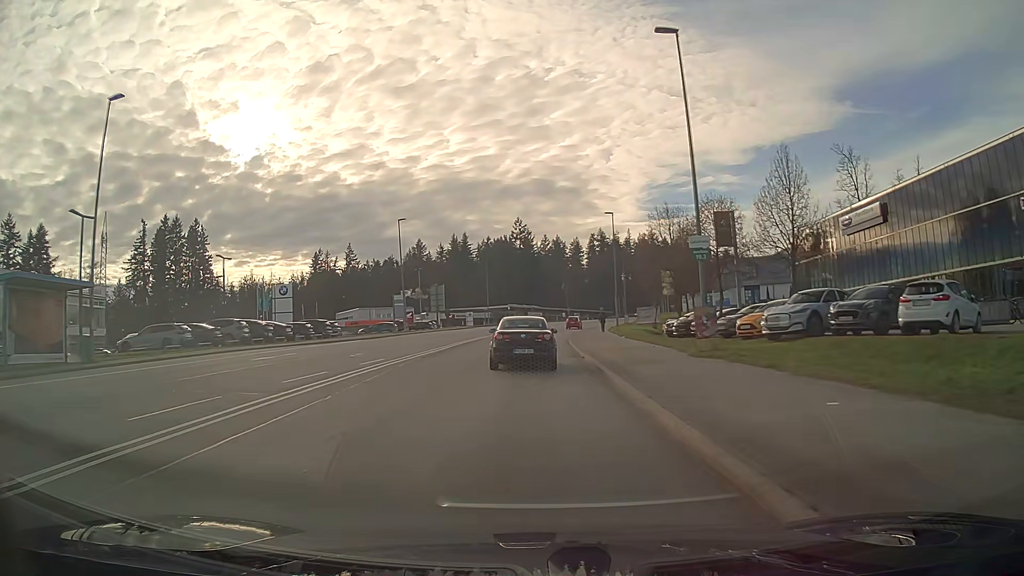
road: secondary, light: Day
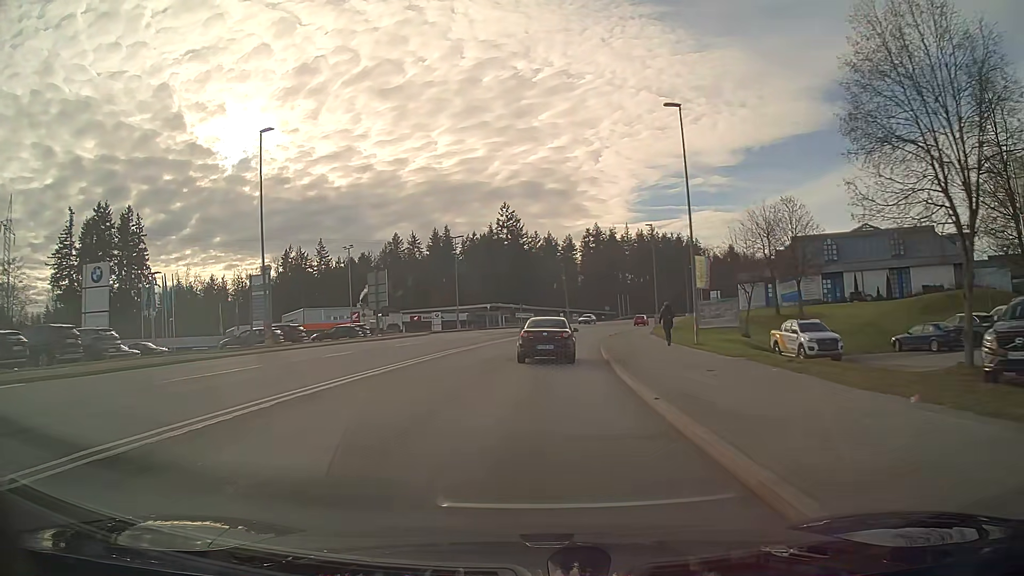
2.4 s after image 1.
(+0.2, +31.2) m; +1°
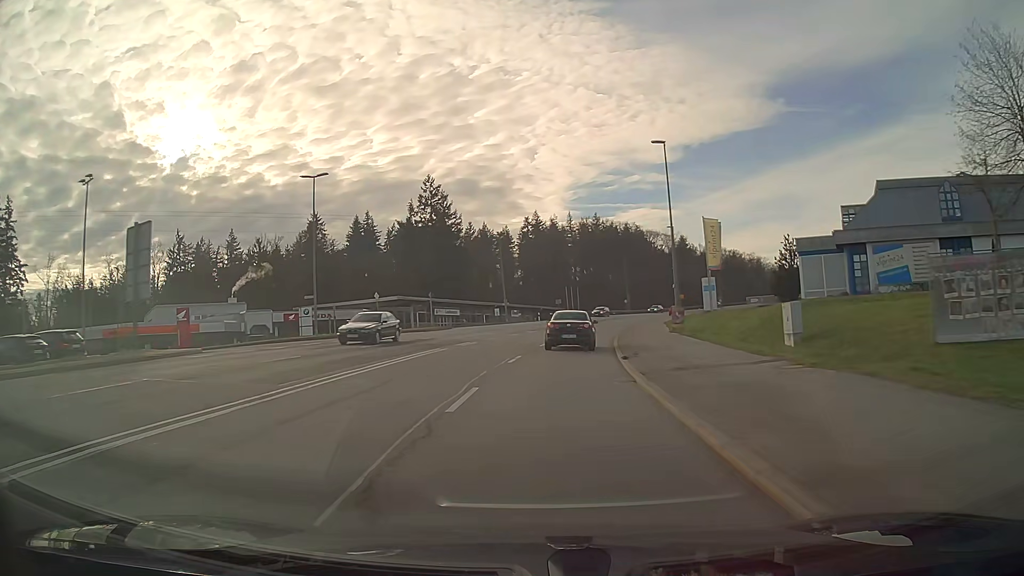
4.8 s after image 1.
(+1.4, +32.1) m; +6°
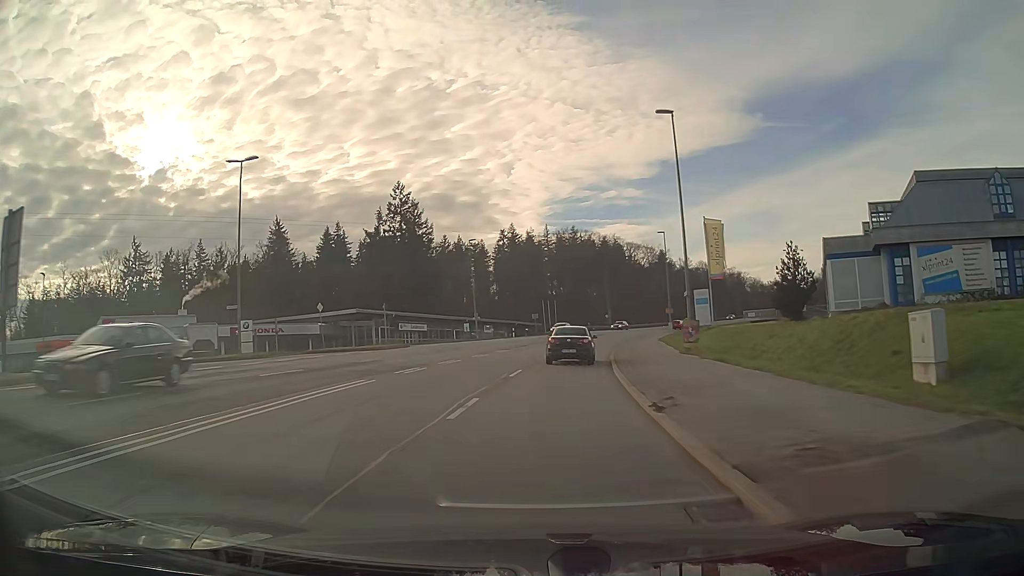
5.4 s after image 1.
(+0.1, +8.2) m; +2°
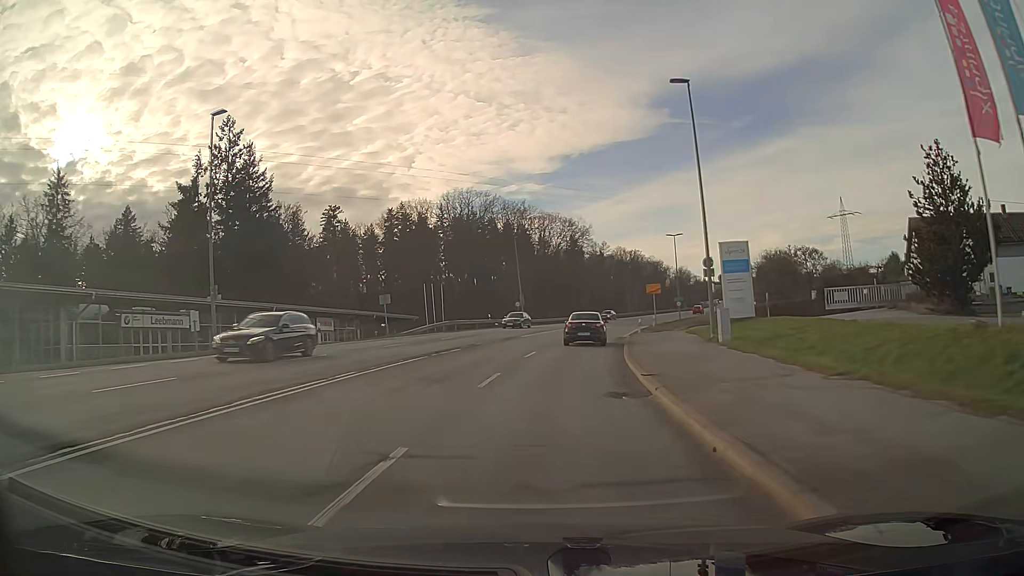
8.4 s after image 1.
(+3.1, +42.2) m; +9°
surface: asphalt
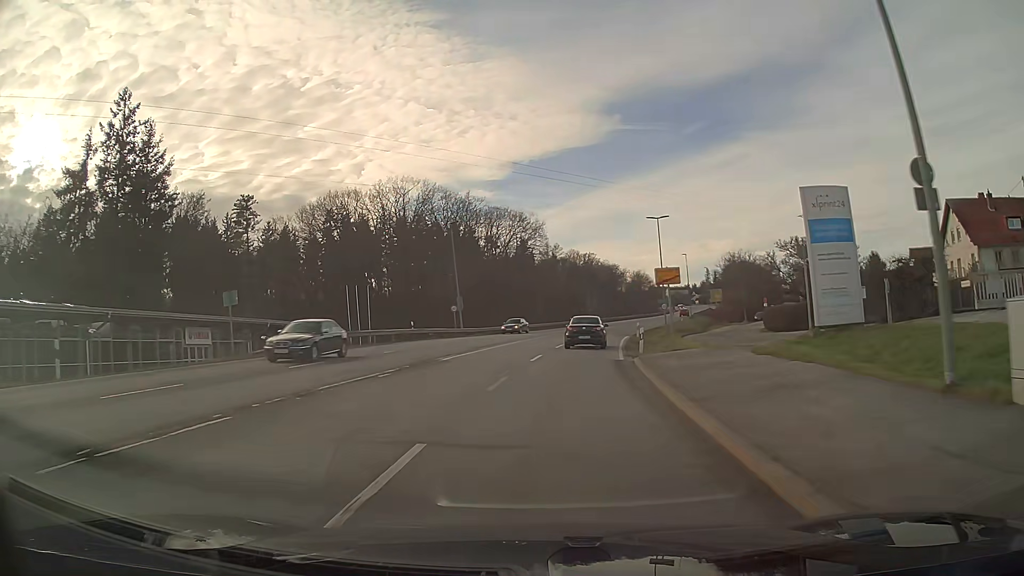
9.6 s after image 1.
(+0.6, +17.2) m; +4°
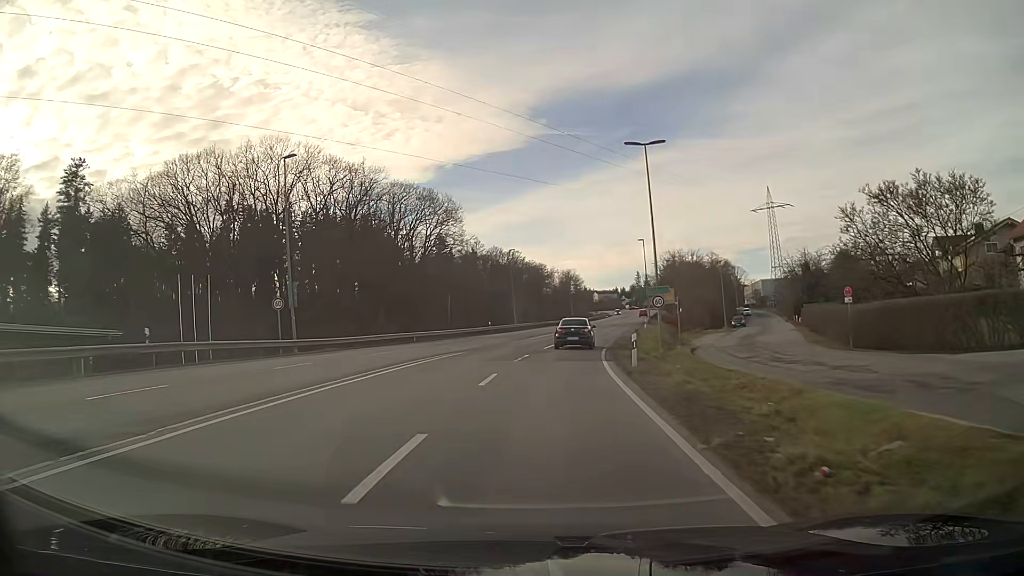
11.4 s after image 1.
(+1.5, +25.9) m; +6°
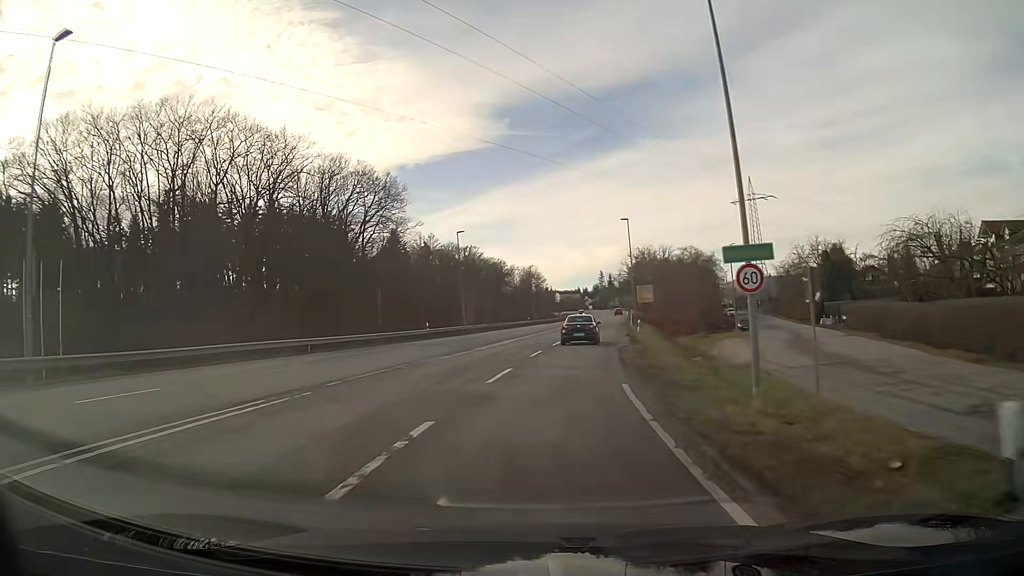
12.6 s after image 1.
(+0.5, +17.6) m; +3°
